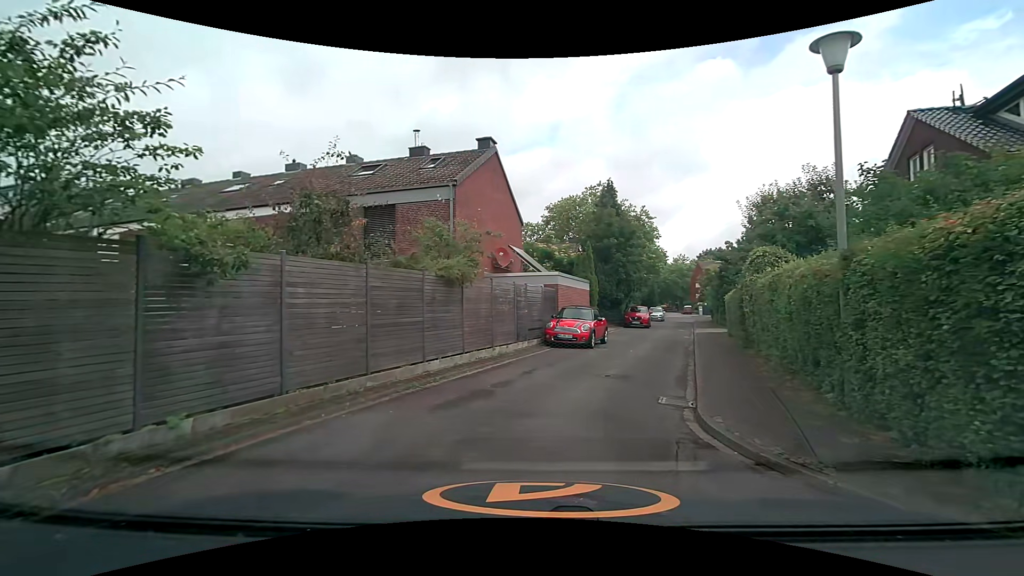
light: Day
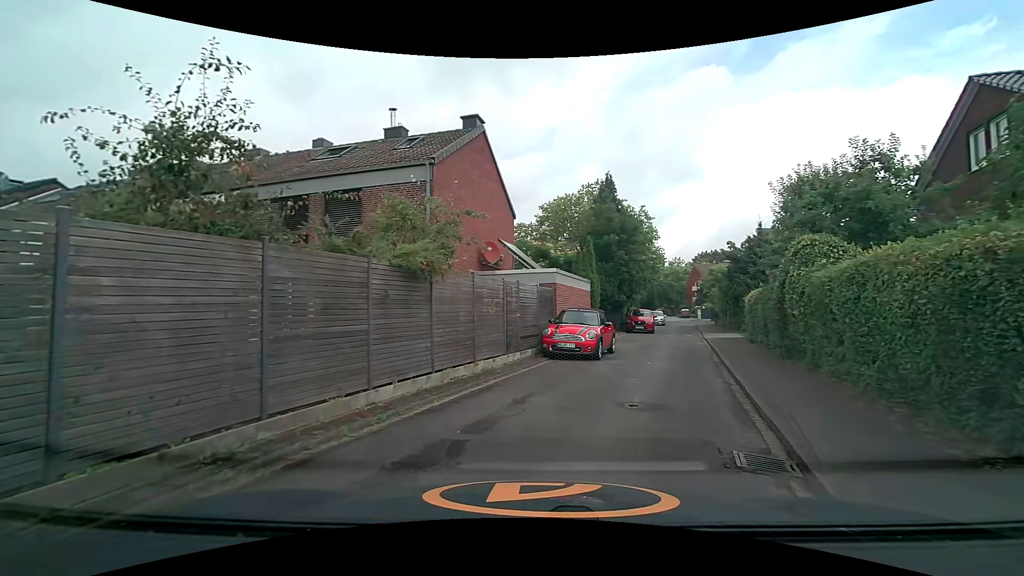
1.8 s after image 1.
(-0.1, +3.2) m; 0°
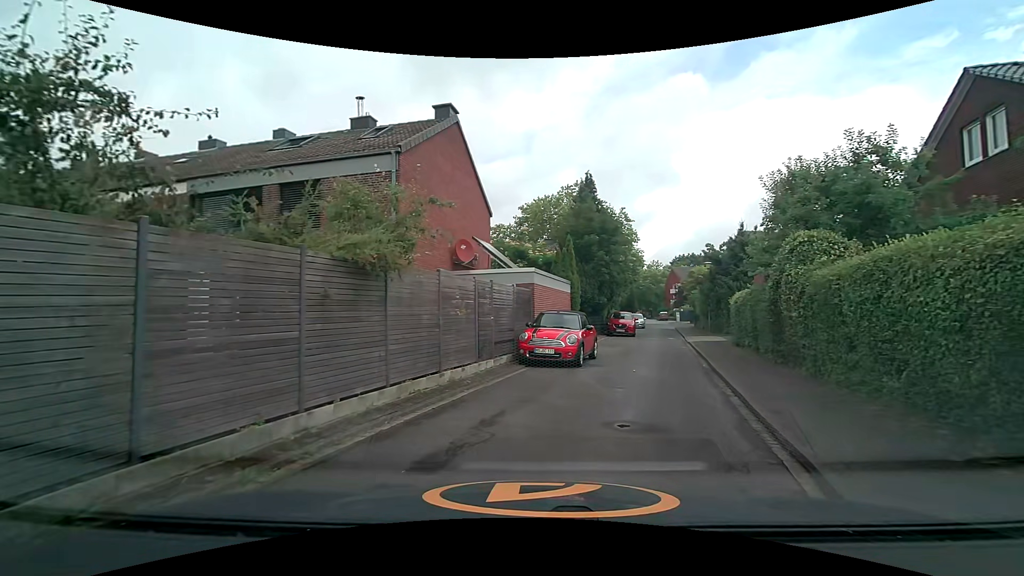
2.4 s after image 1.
(0.0, +1.3) m; +4°
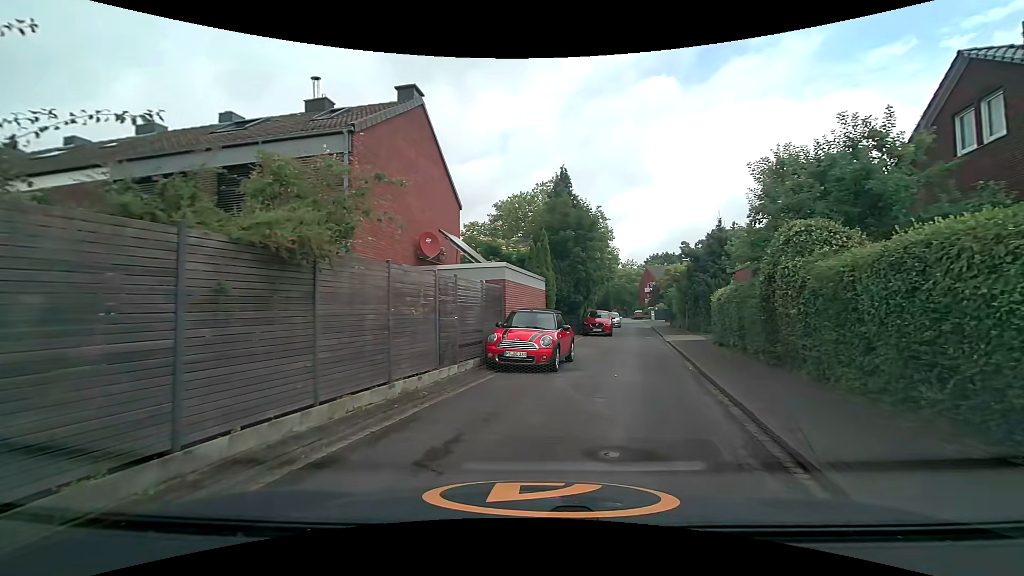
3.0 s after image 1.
(0.0, +1.4) m; +1°
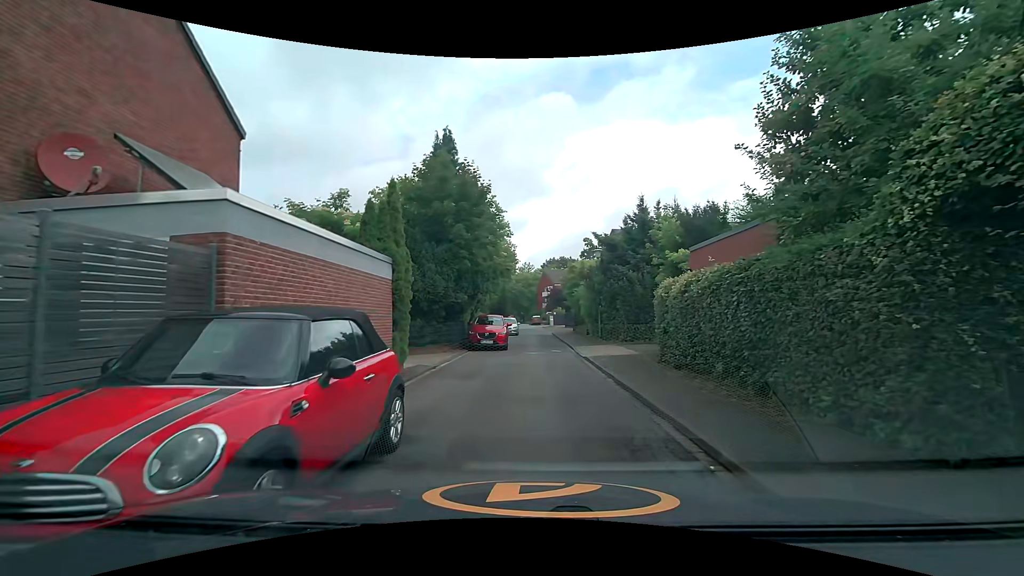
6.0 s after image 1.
(+1.0, +8.8) m; +13°
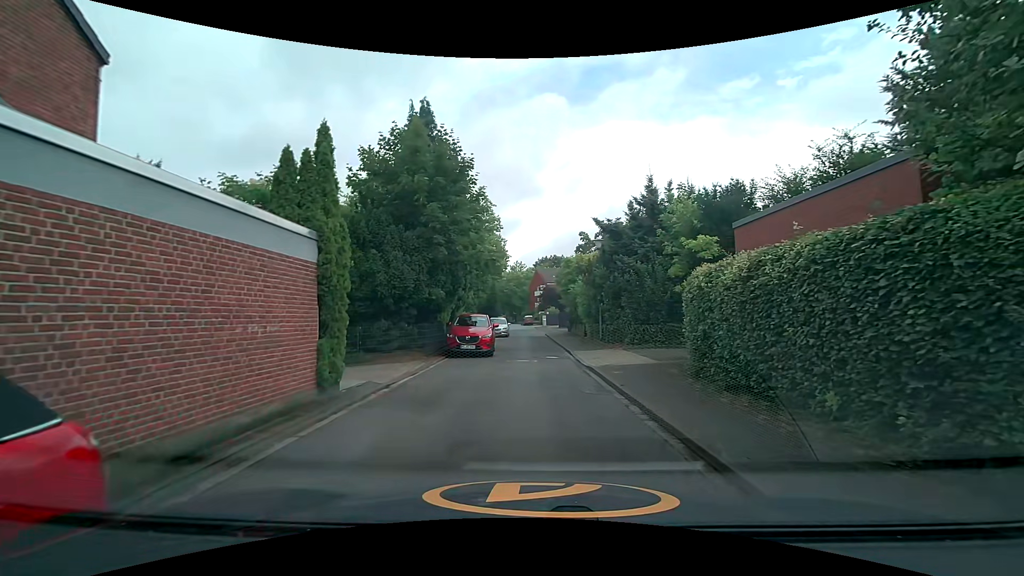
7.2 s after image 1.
(-0.1, +3.6) m; 0°
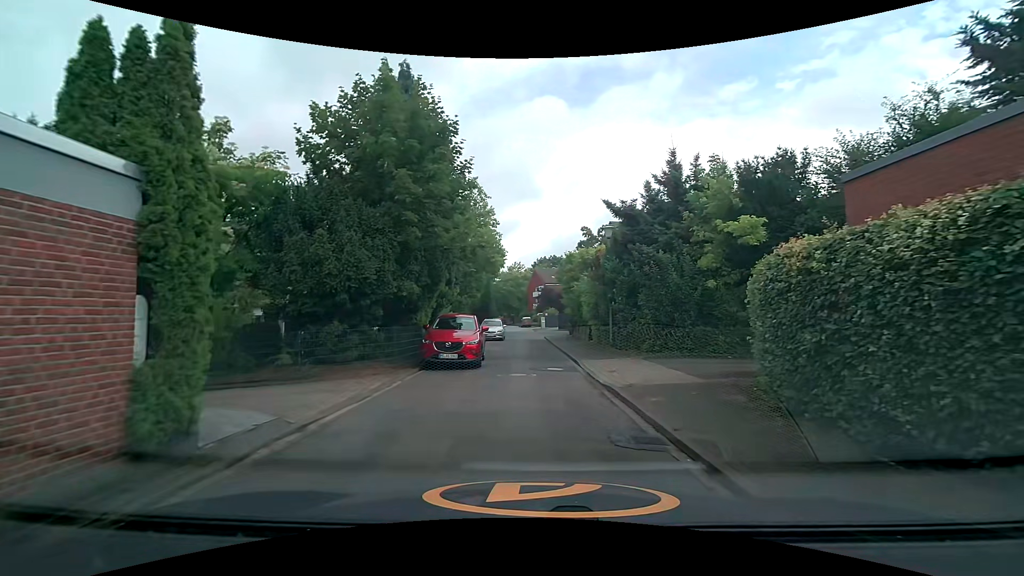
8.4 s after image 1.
(-0.1, +3.8) m; 0°
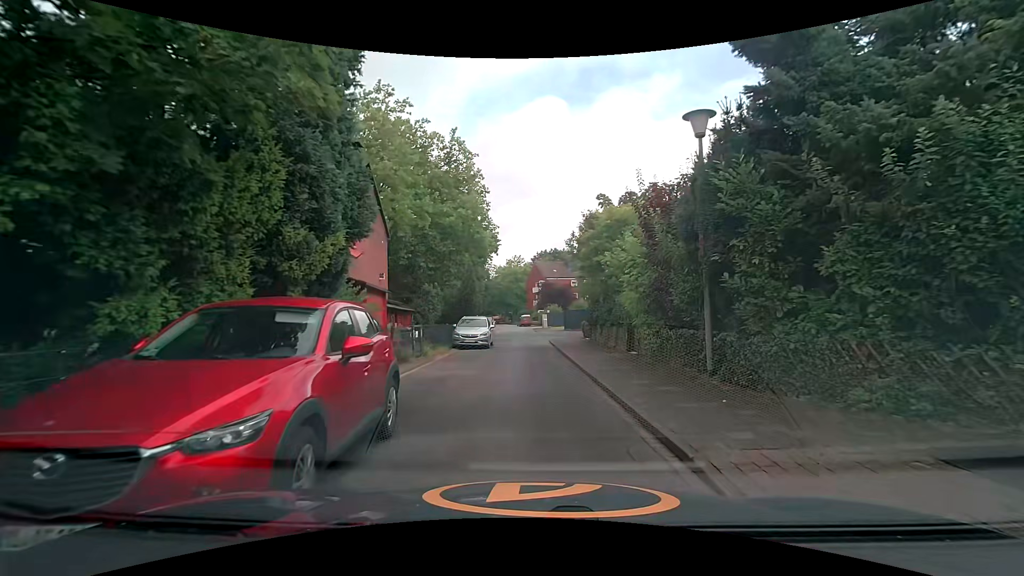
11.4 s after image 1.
(-0.2, +11.4) m; 0°
